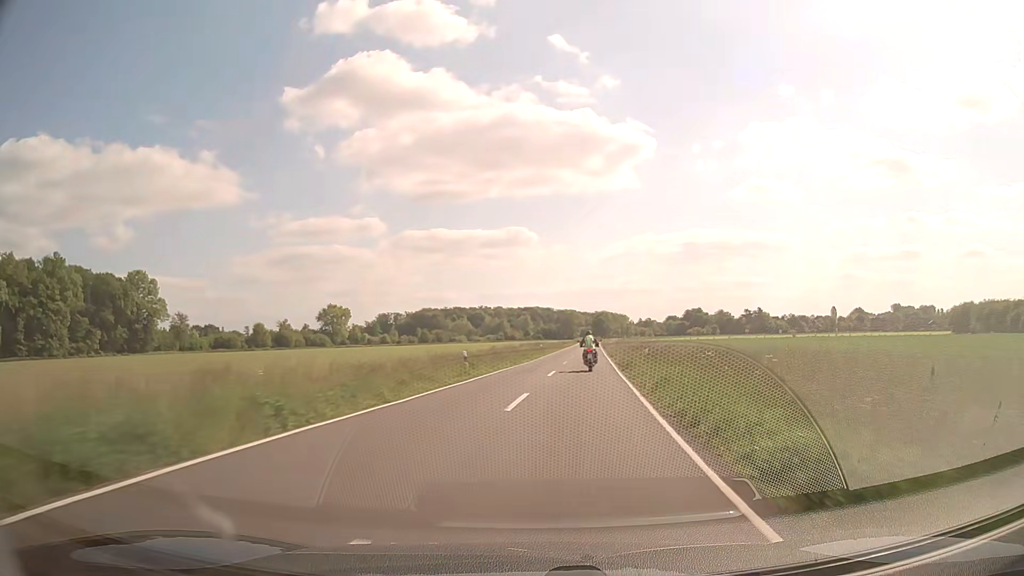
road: secondary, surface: asphalt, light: Day
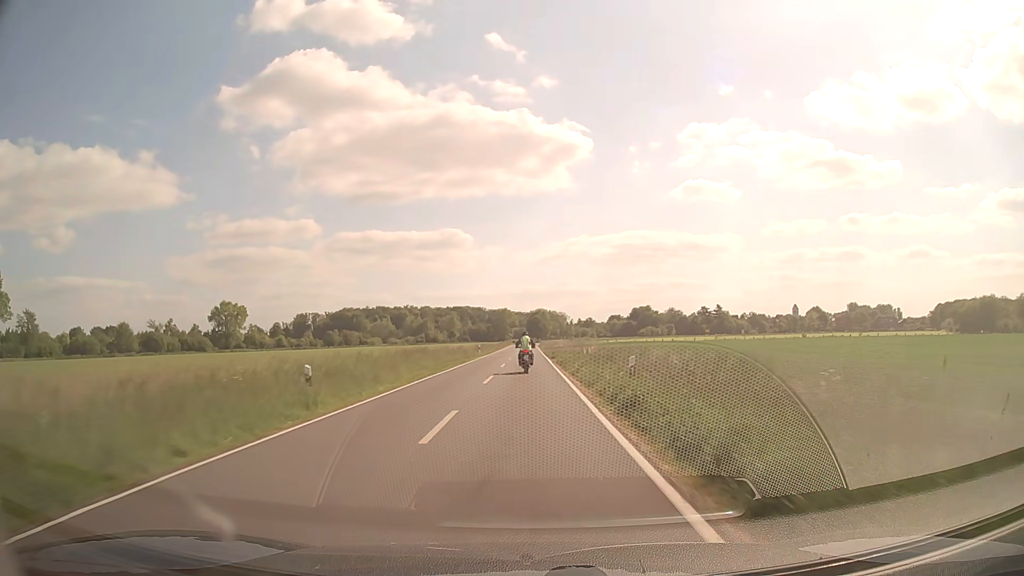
(+5.7, +51.5) m; +7°
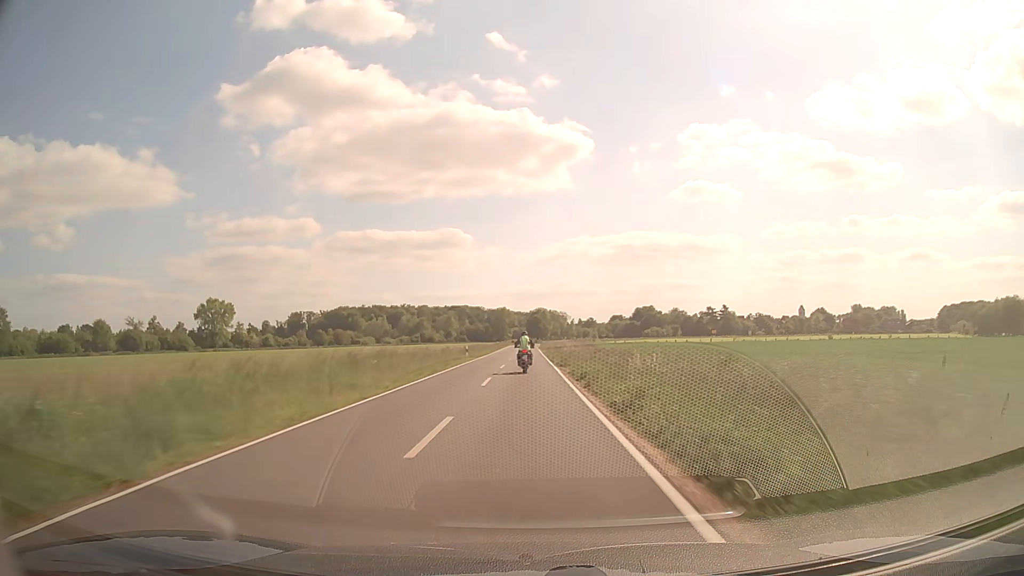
(0.0, +13.1) m; 0°
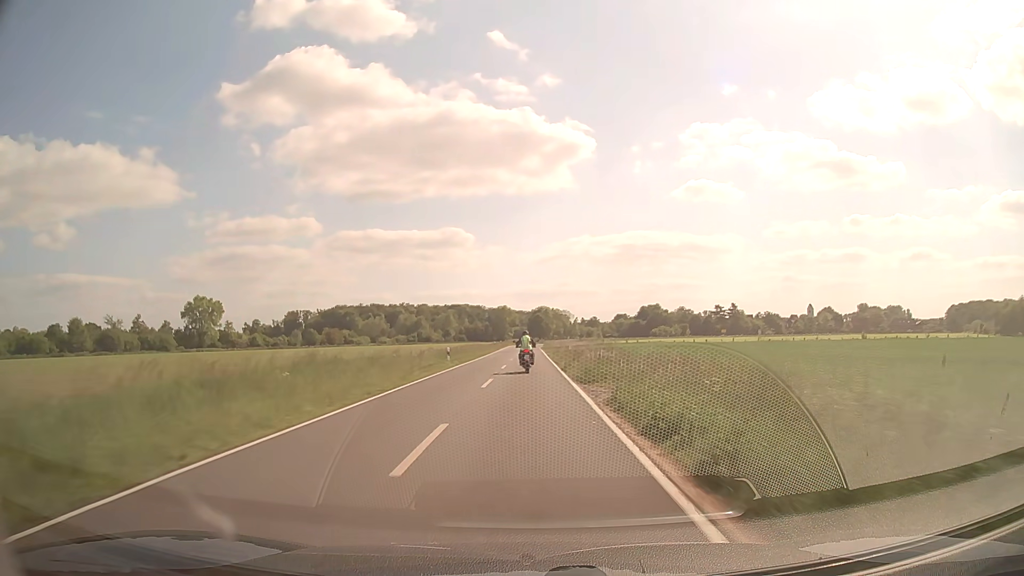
(0.0, +13.2) m; 0°
